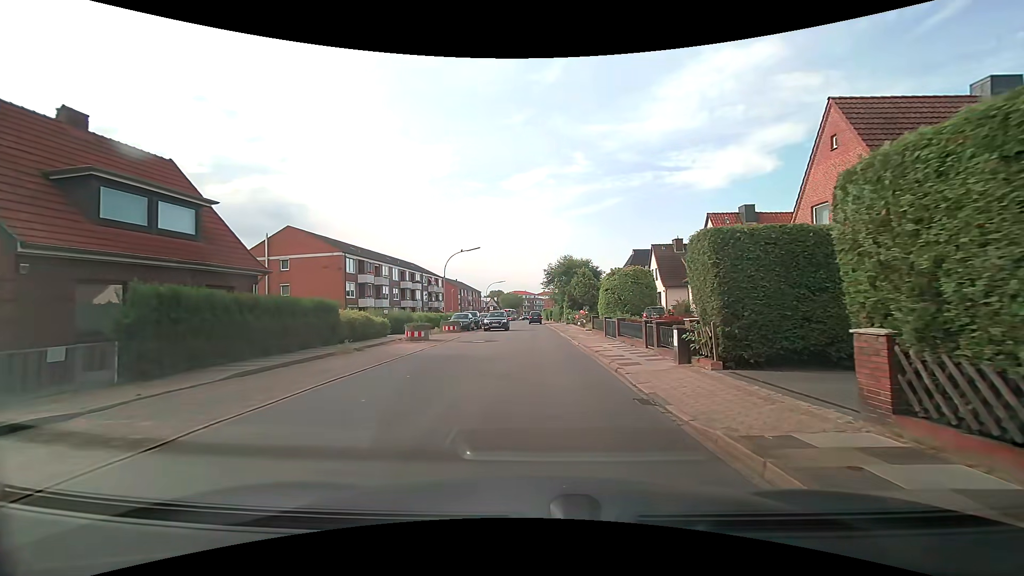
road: residential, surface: asphalt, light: Day
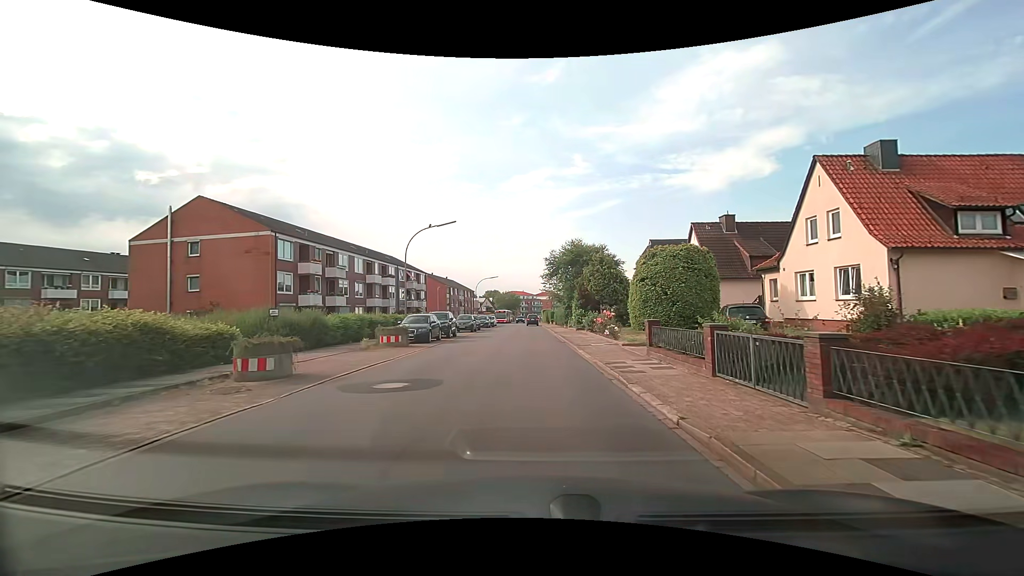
(0.0, +14.5) m; 0°
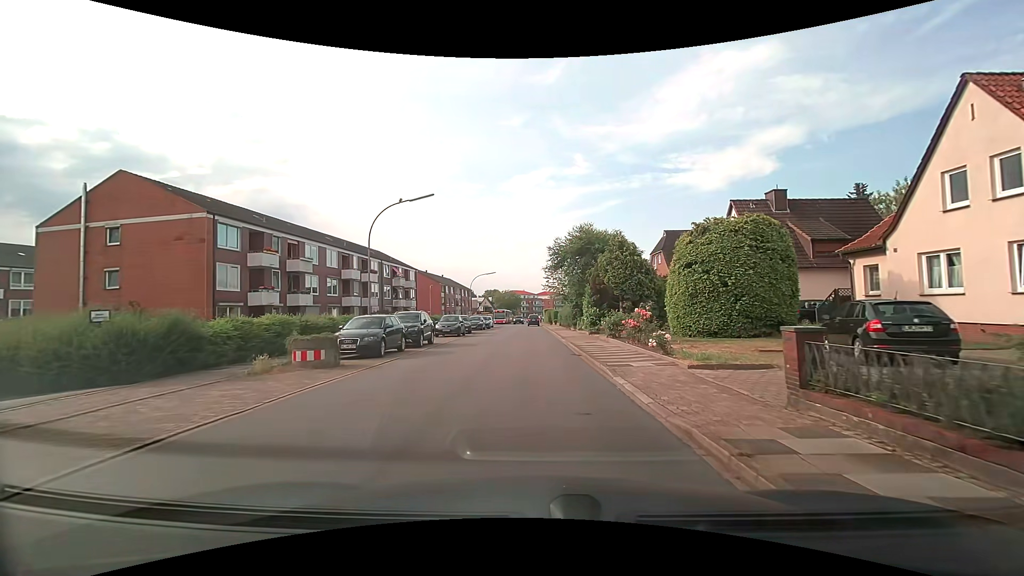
(0.0, +8.0) m; 0°
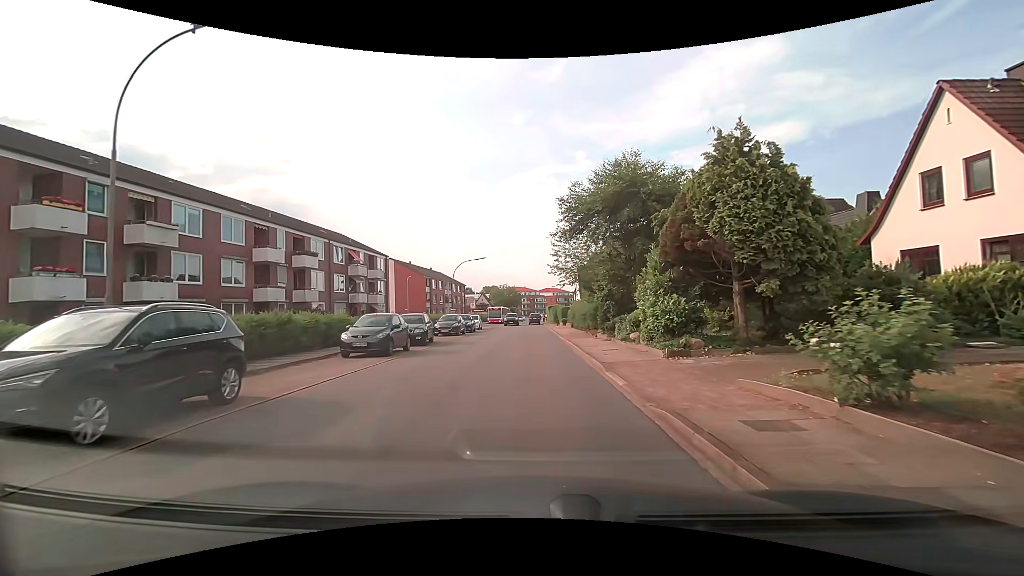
(0.0, +16.6) m; 0°
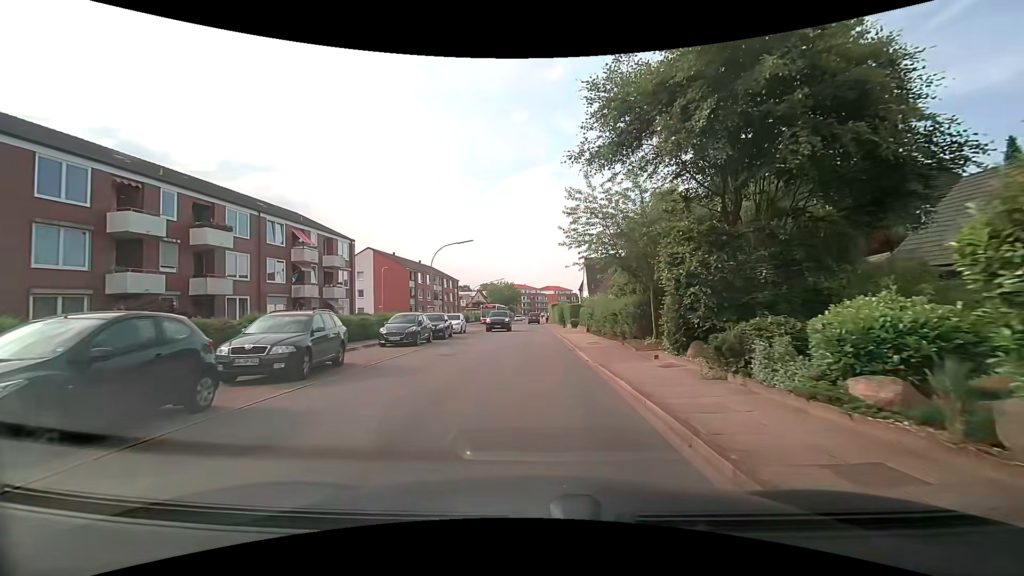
(0.0, +12.2) m; 0°
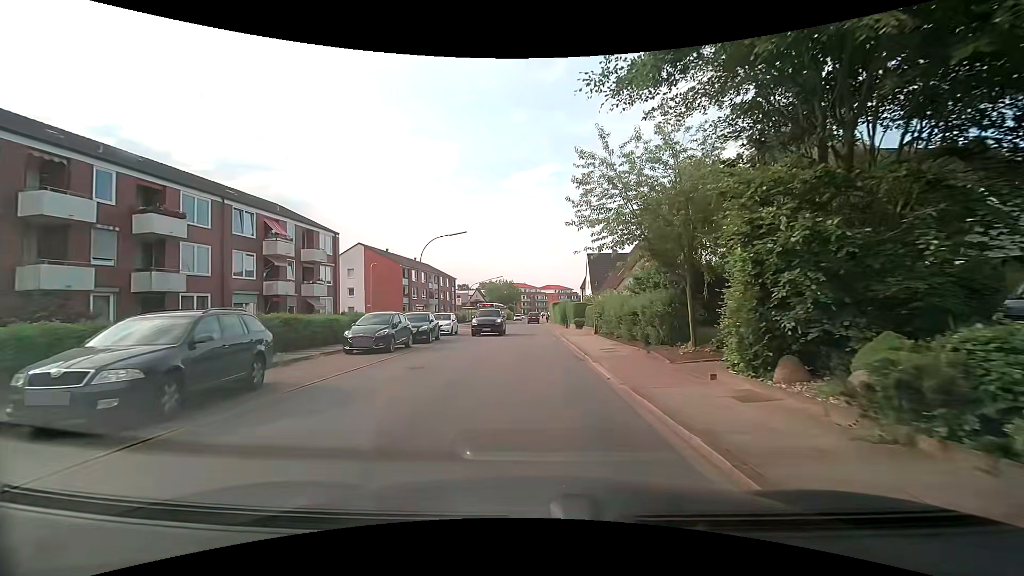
(0.0, +4.1) m; 0°
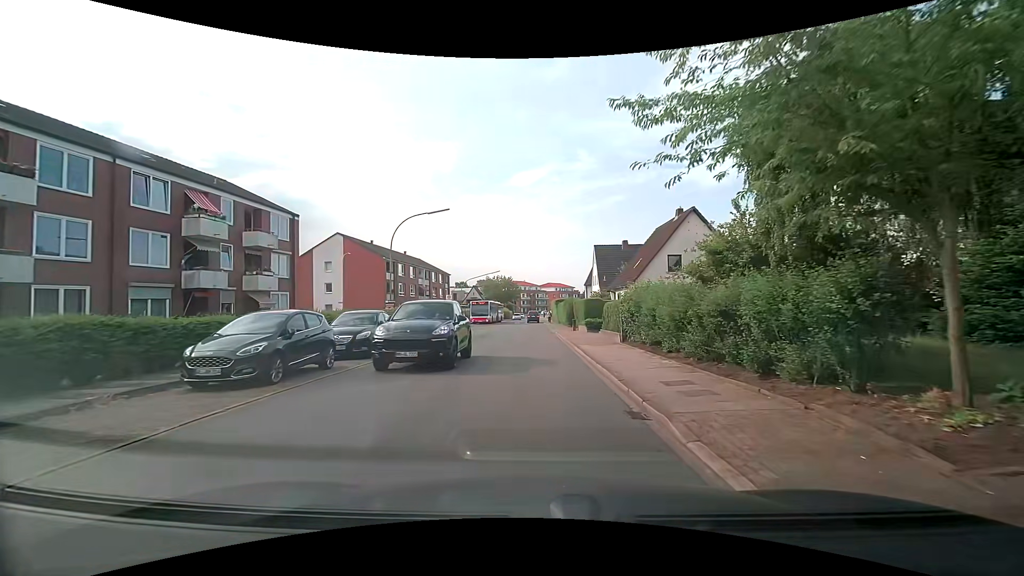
(0.0, +8.1) m; 0°
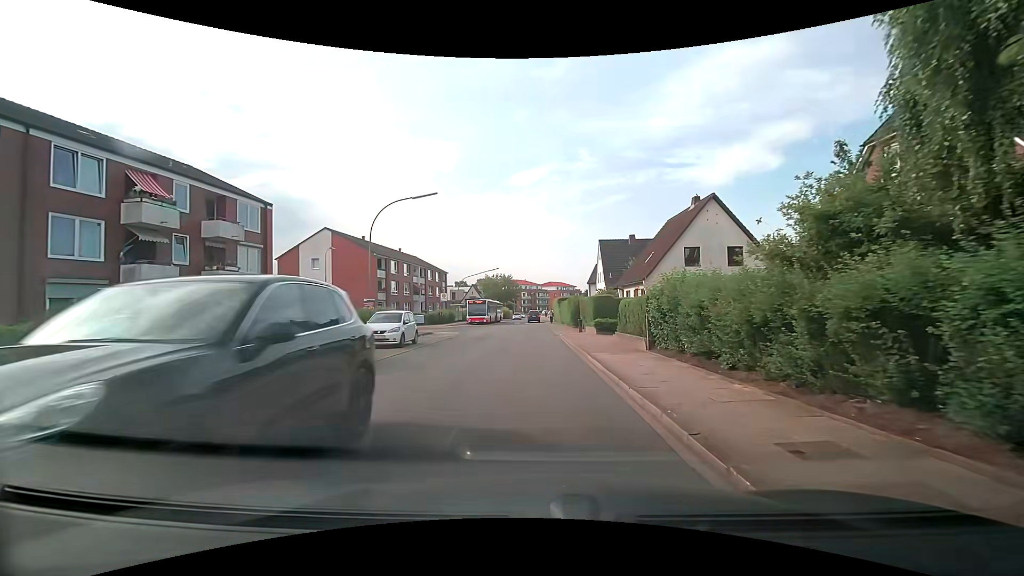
(0.0, +4.1) m; 0°
